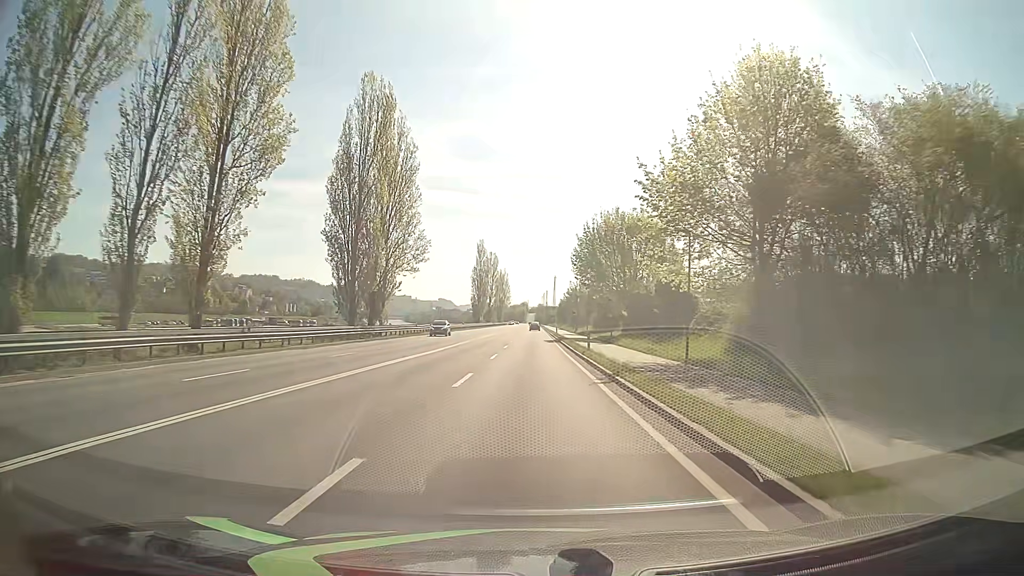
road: primary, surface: asphalt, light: Day
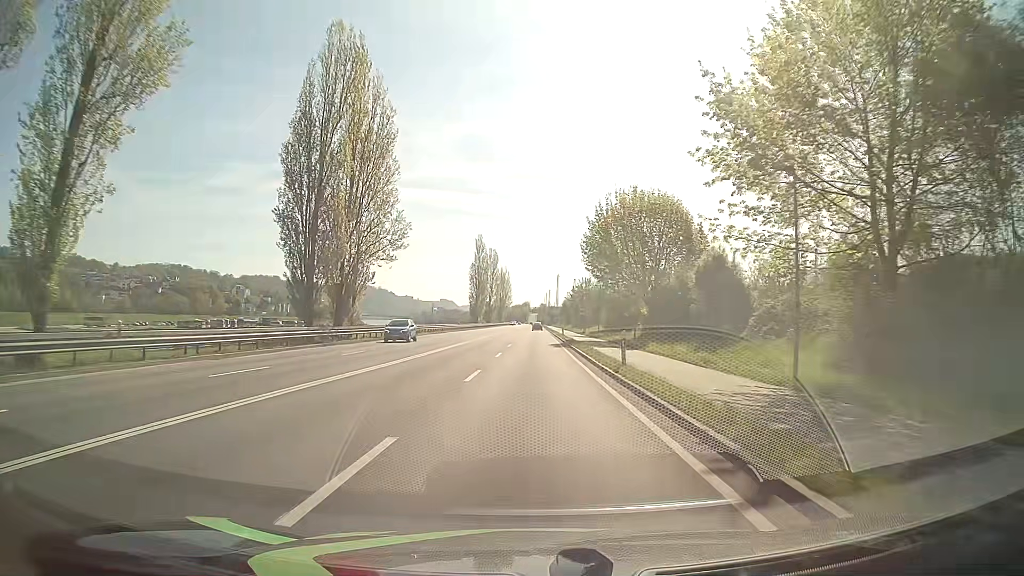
(0.0, +10.7) m; 0°
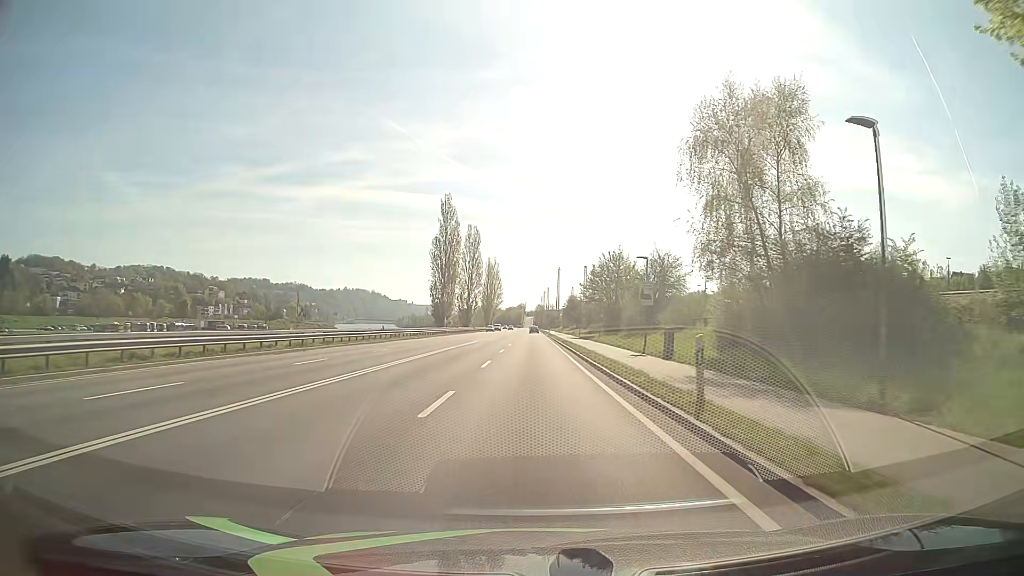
(+0.1, +53.6) m; 0°
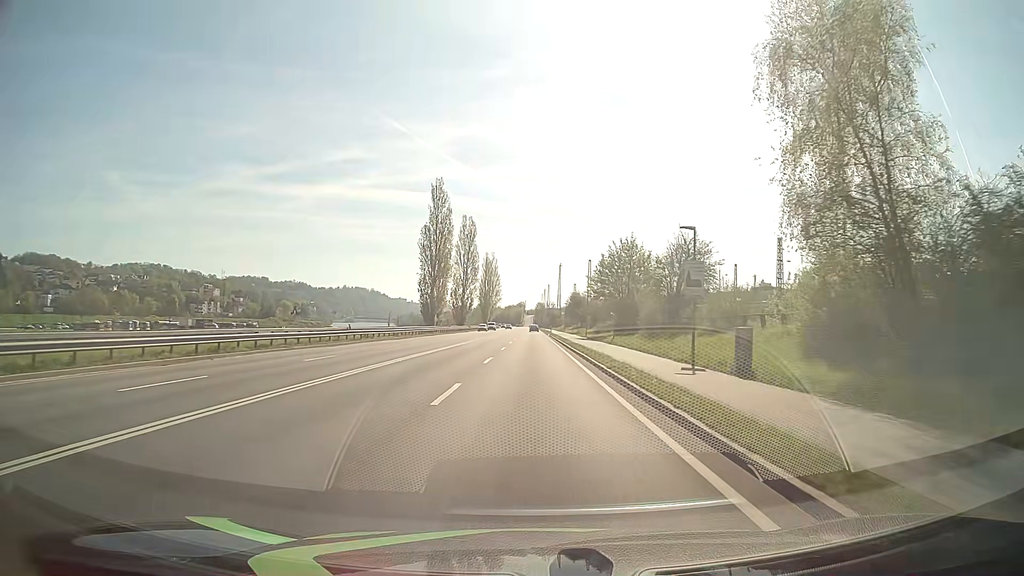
(0.0, +10.7) m; 0°
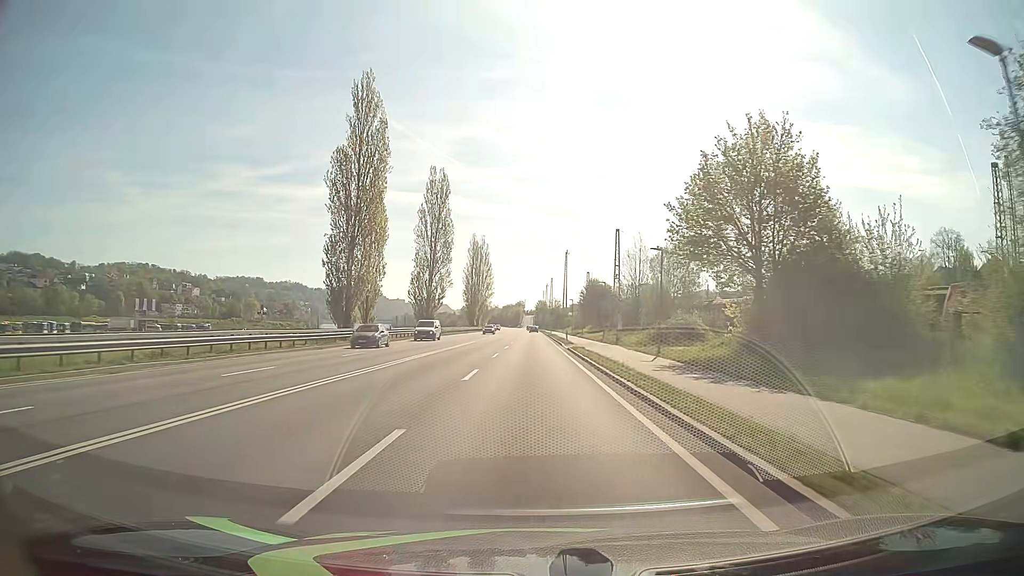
(0.0, +42.9) m; 0°
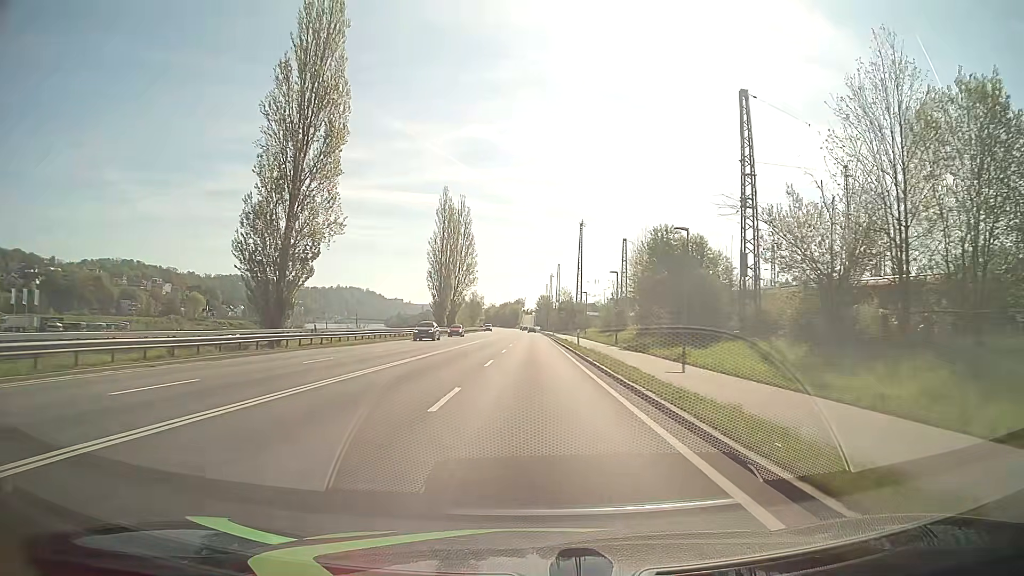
(-0.1, +53.7) m; 0°
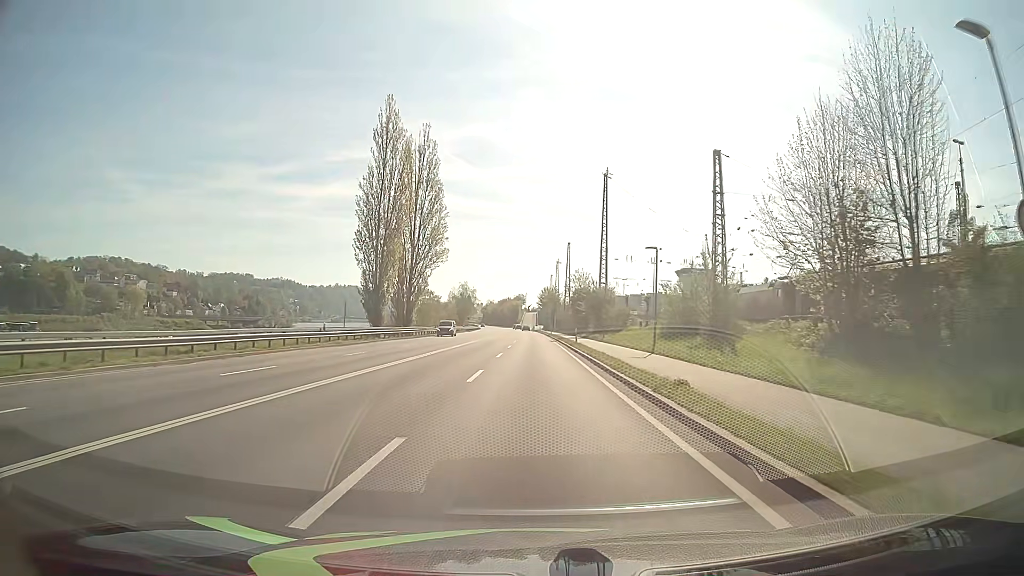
(0.0, +43.0) m; 0°
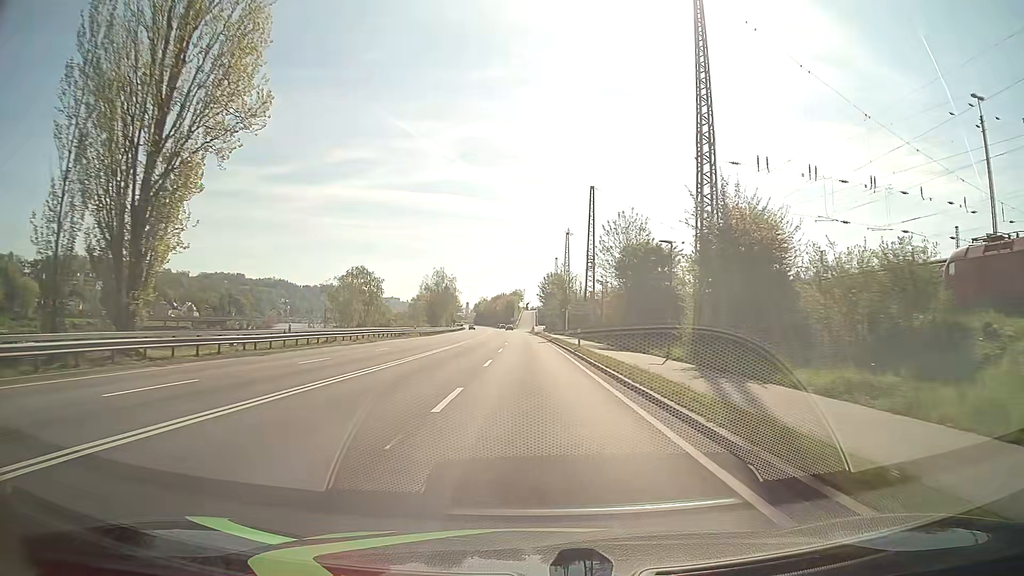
(0.0, +53.7) m; 0°
(0, +10) (0, +20) (0, +30) (0, +40) (0, +50) (-1, +60) (-1, +70) (-1, +80) (-1, +90) (-2, +100) m
